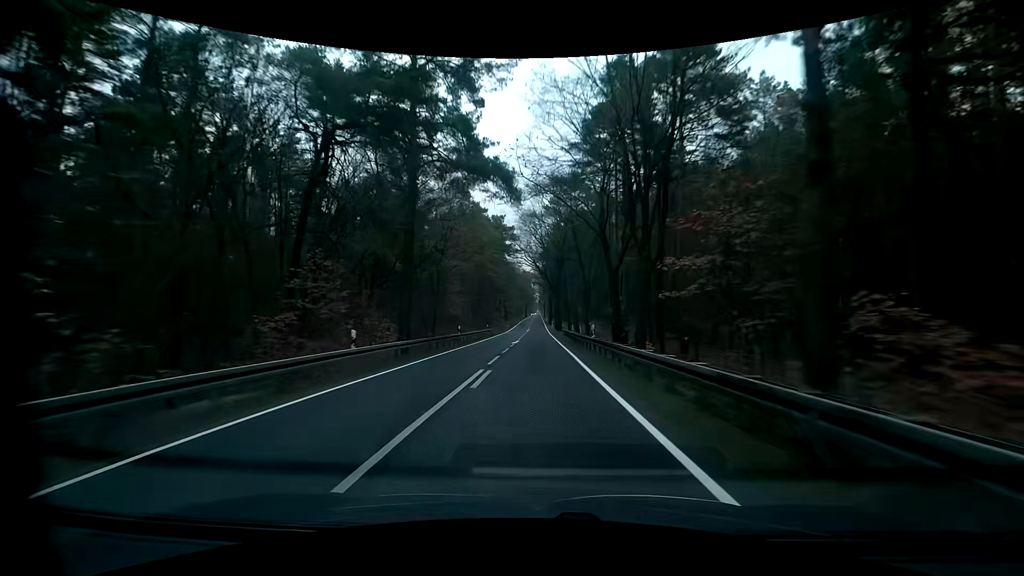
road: primary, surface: asphalt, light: Day
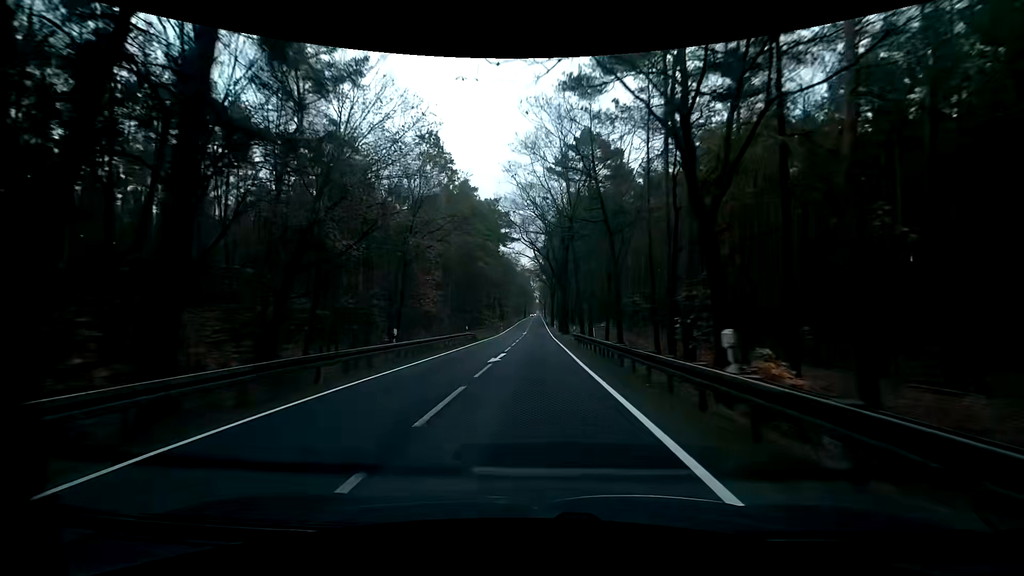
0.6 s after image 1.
(0.0, +15.9) m; 0°
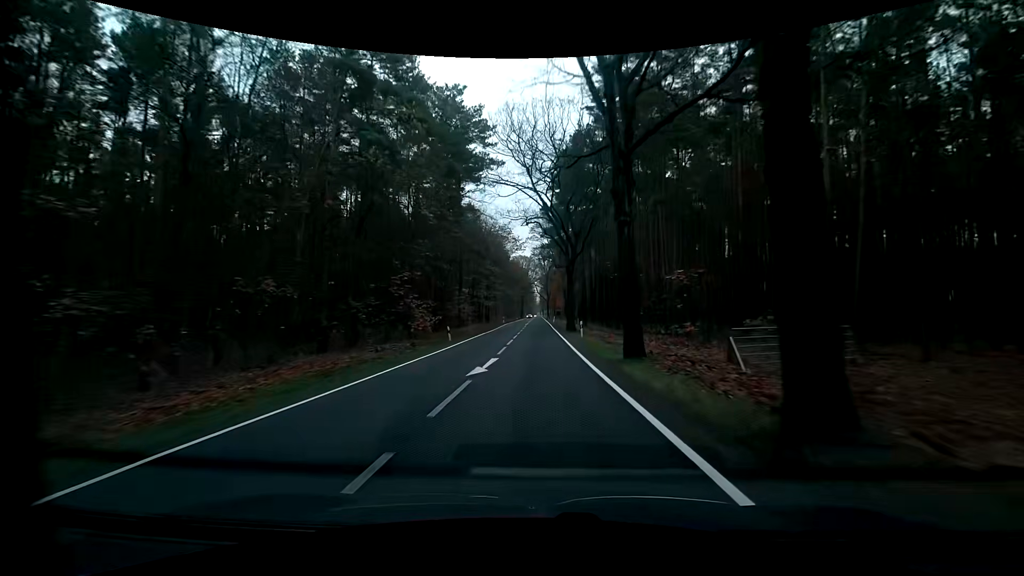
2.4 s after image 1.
(-0.1, +47.4) m; 0°
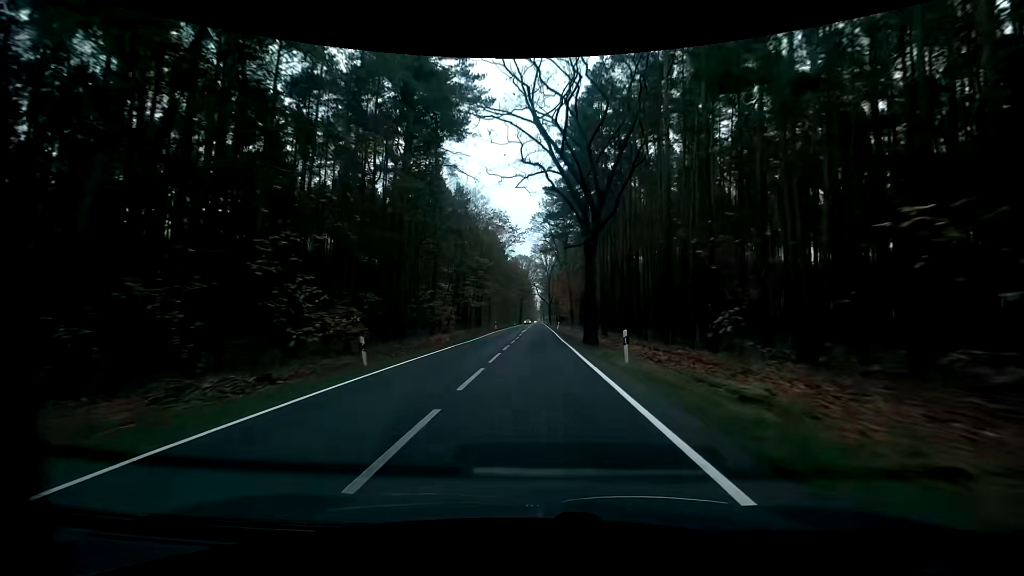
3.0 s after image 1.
(0.0, +15.7) m; 0°
